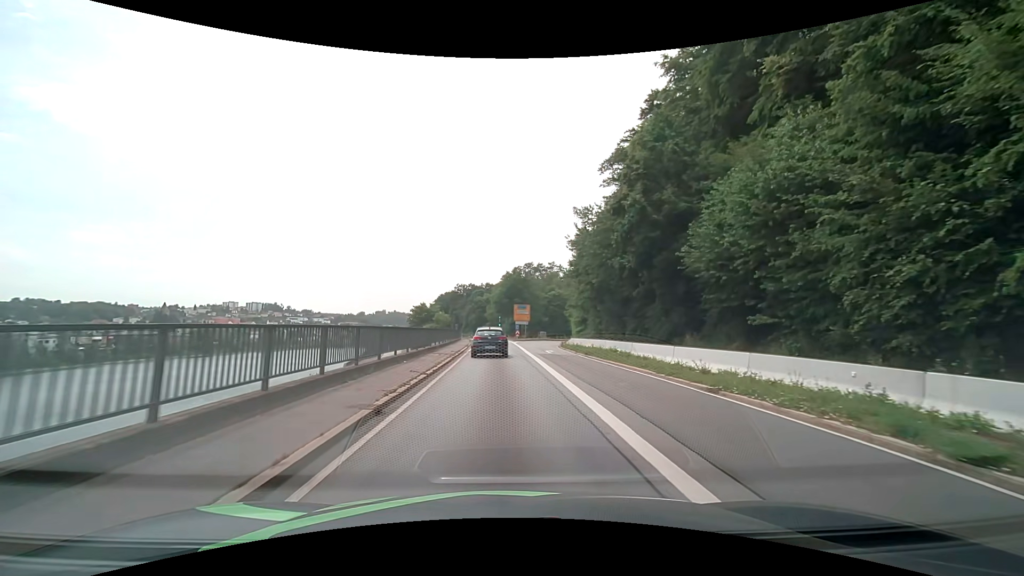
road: primary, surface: asphalt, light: Day
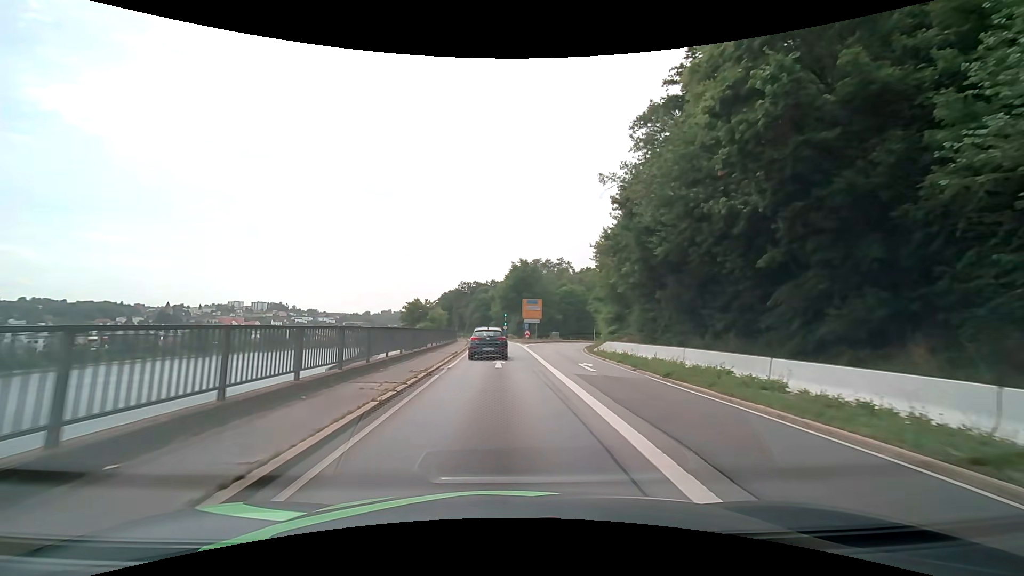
(-0.1, +13.6) m; -1°
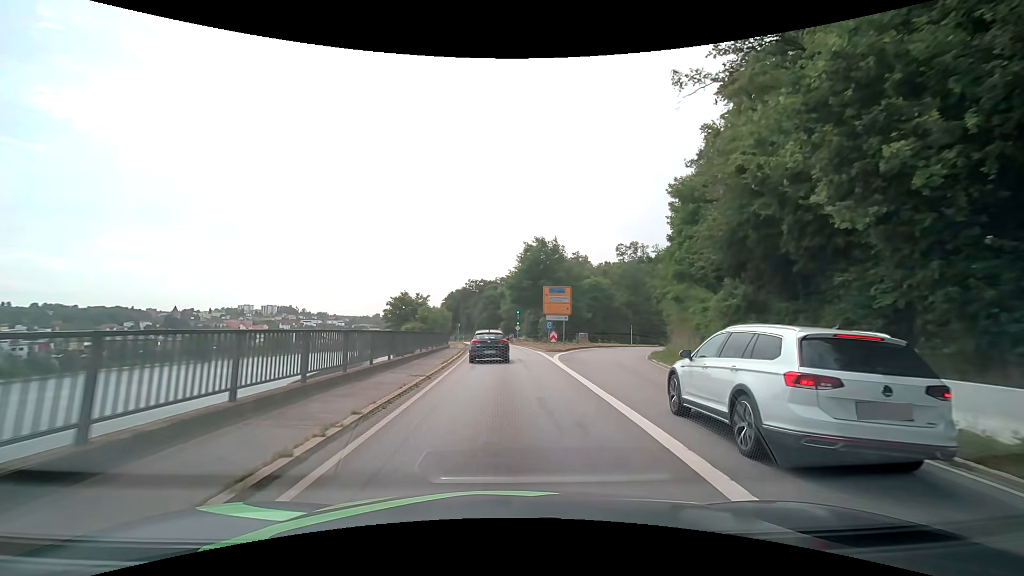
(-0.3, +19.8) m; -2°
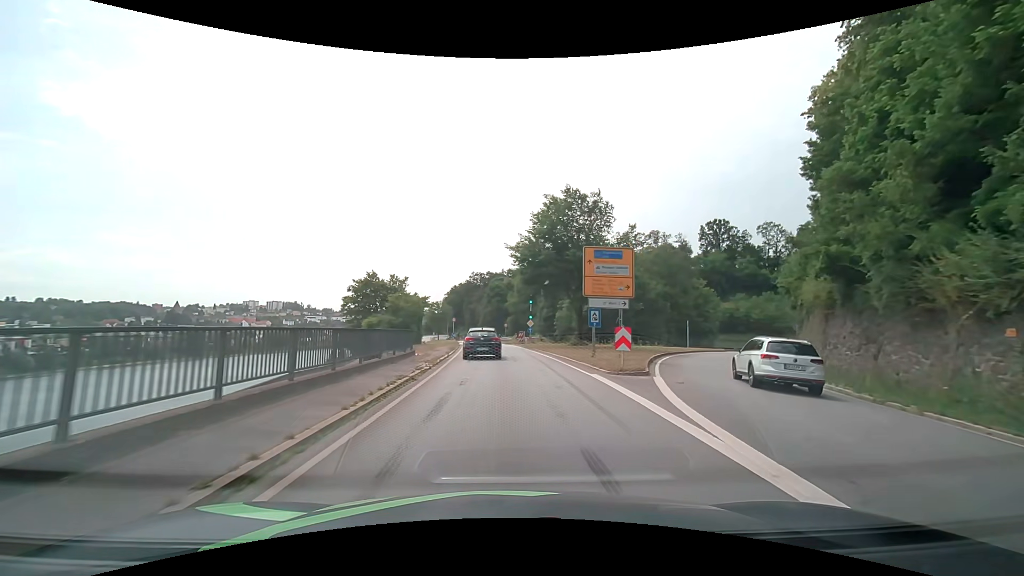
(-0.1, +20.3) m; -1°
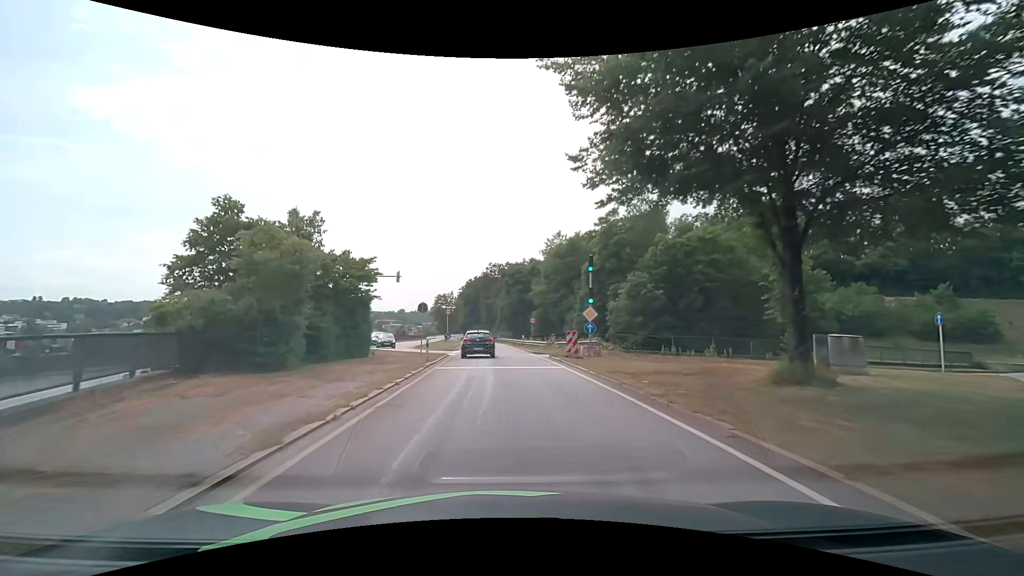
(-0.4, +28.5) m; -2°
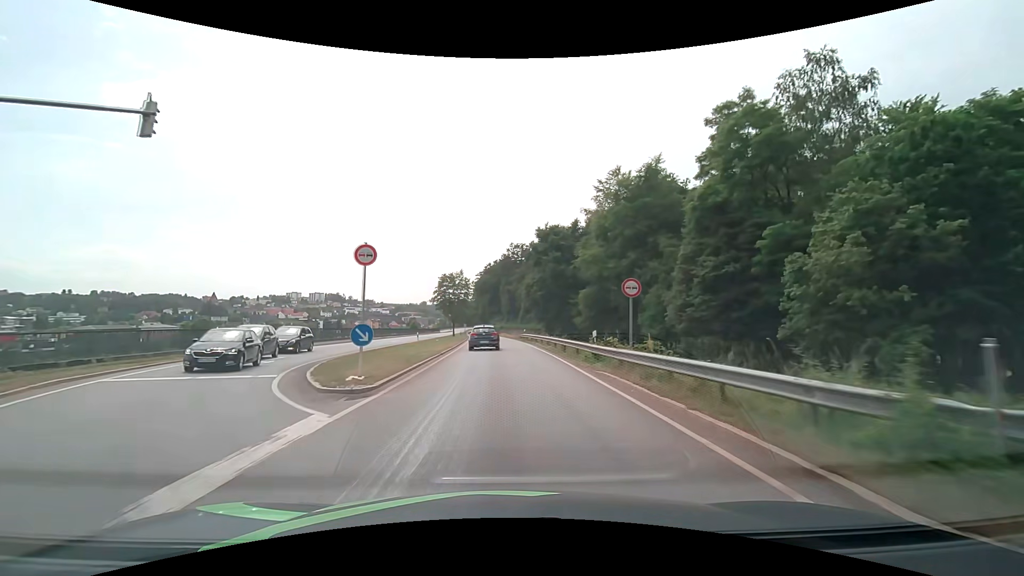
(-0.7, +31.3) m; -2°
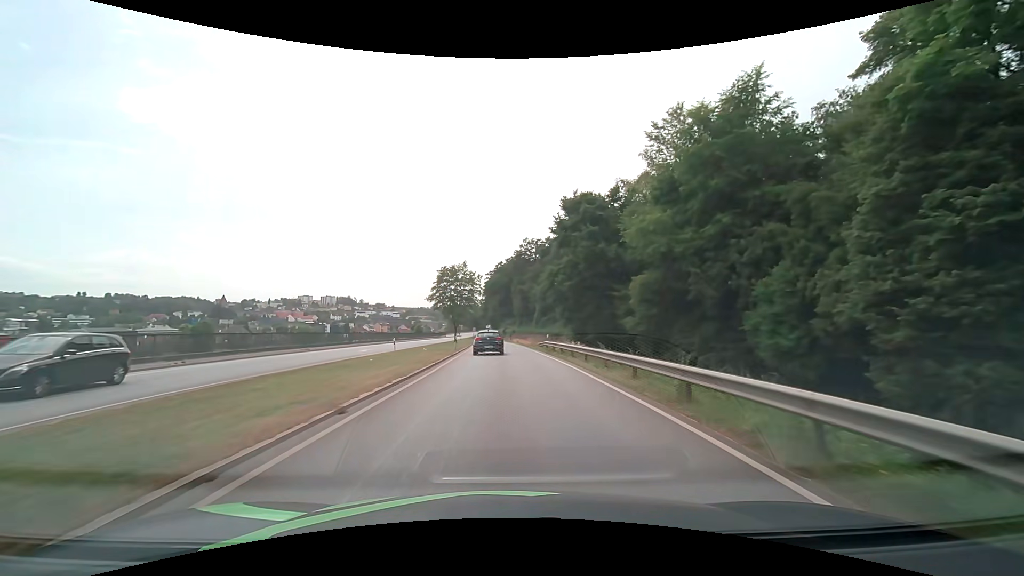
(-0.3, +16.6) m; -2°
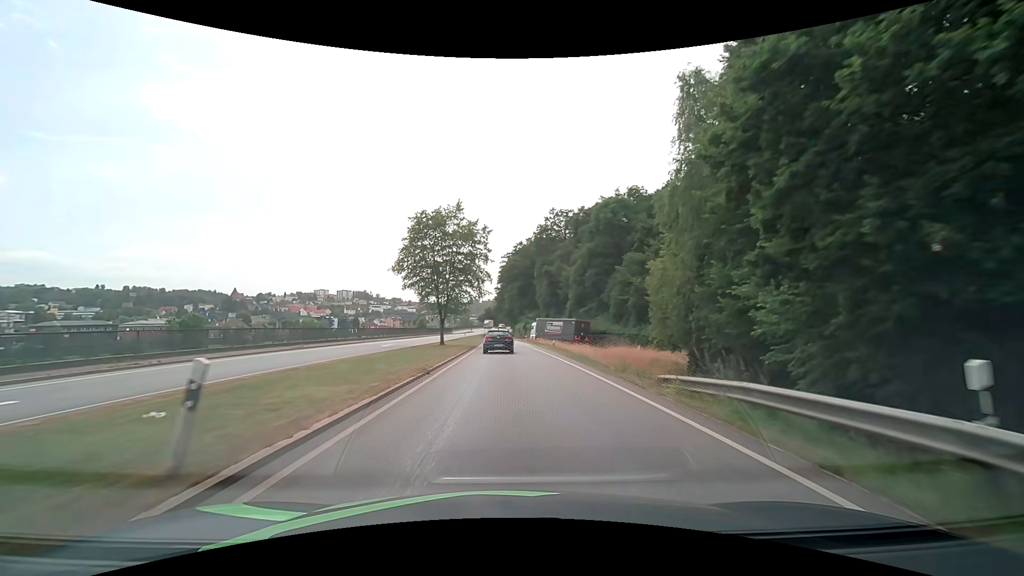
(-0.7, +33.7) m; -2°
(0, +10) (0, +20) (0, +30) (0, +40) (0, +50) (0, +60) (-1, +70) (-1, +80) (-1, +90) (-1, +100) m
